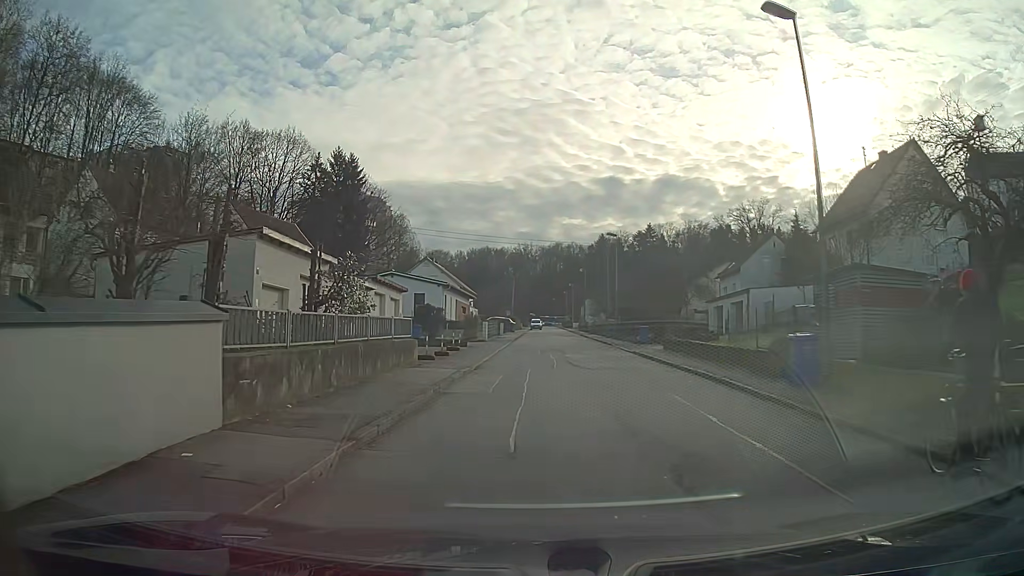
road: residential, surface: asphalt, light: Day
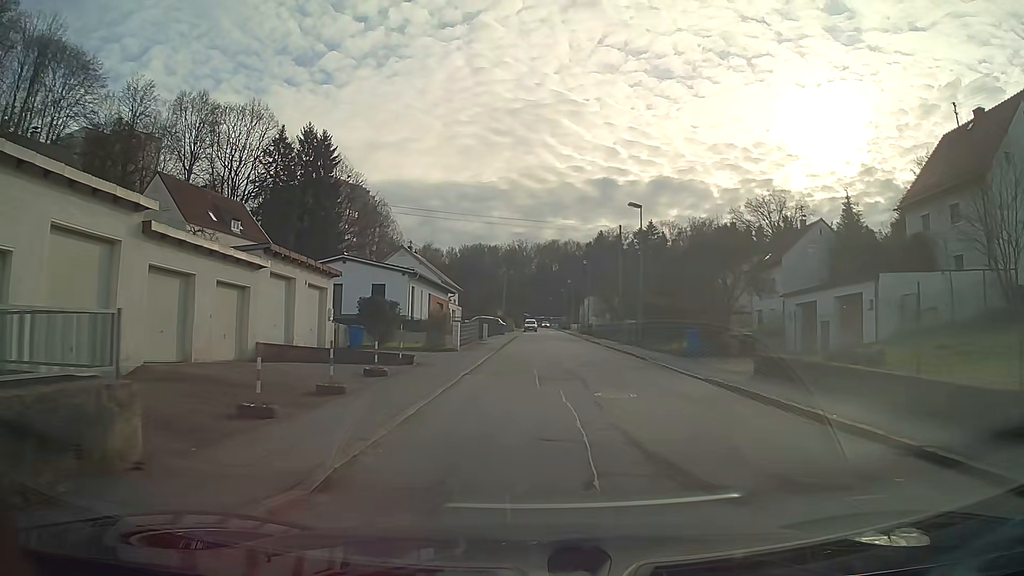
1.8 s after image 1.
(+0.1, +13.8) m; +1°
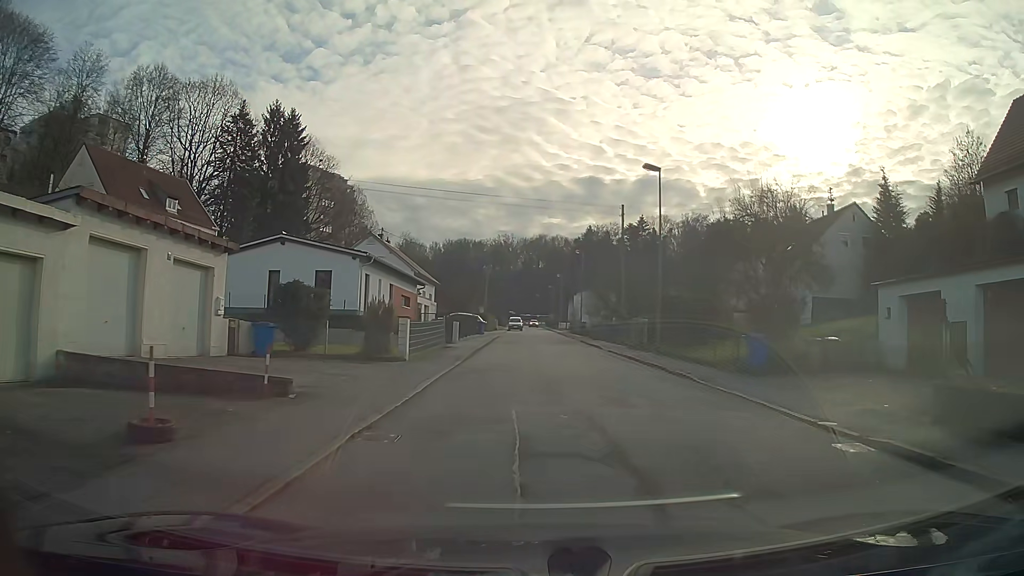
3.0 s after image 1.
(+0.1, +9.3) m; +2°
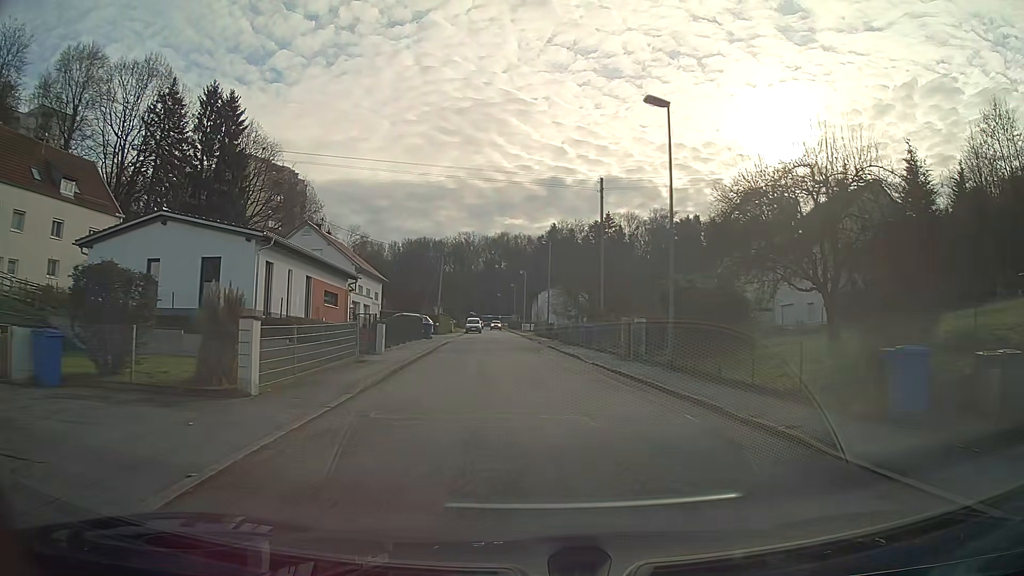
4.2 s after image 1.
(+0.3, +9.3) m; +3°
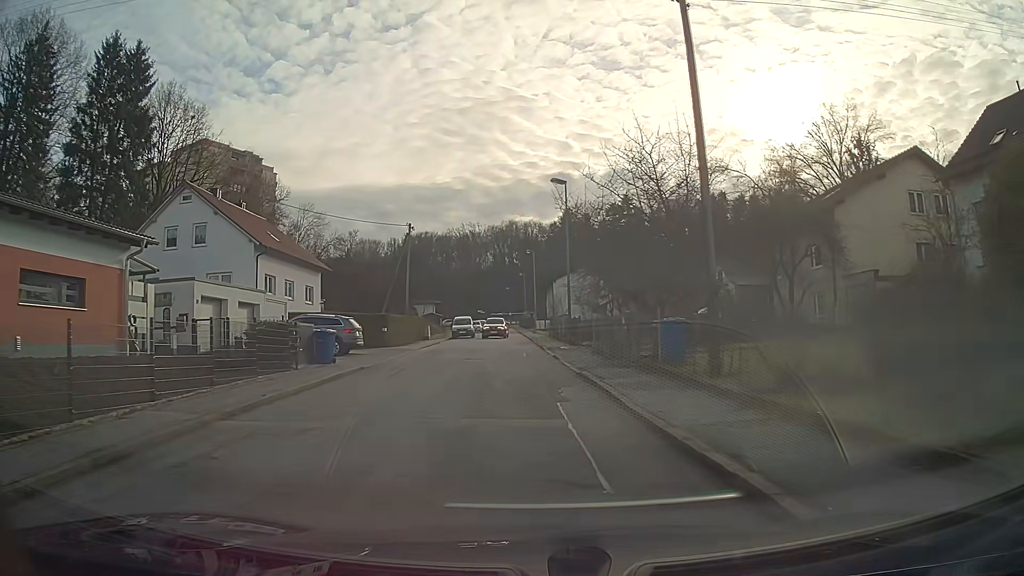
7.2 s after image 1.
(0.0, +23.1) m; -2°
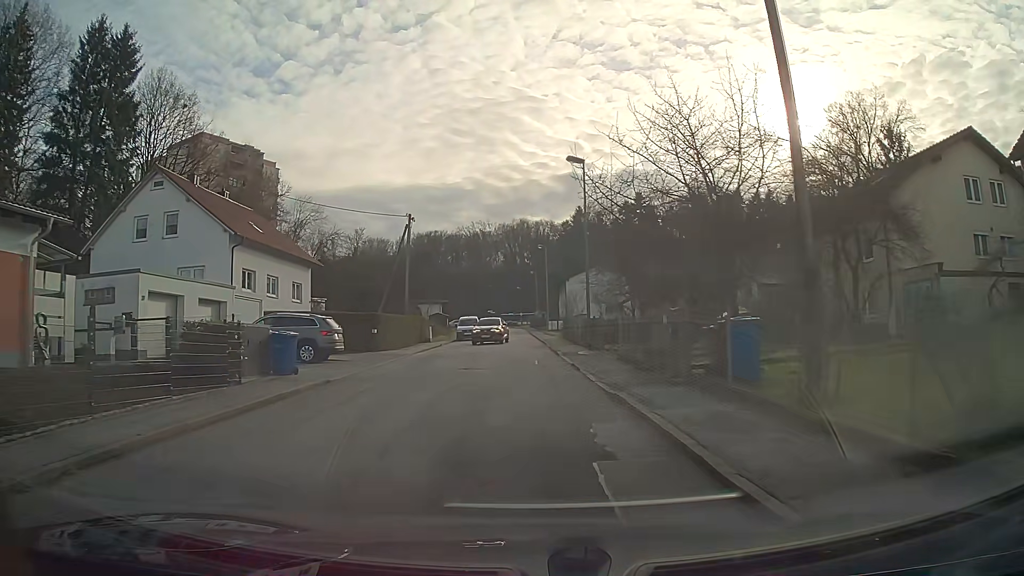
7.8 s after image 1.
(0.0, +4.6) m; -1°
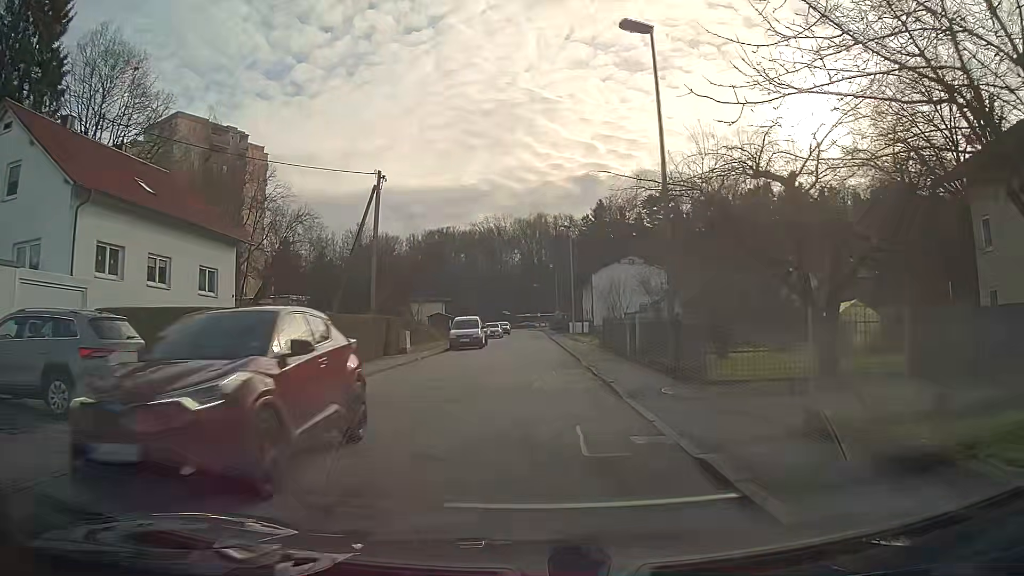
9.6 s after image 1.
(-0.2, +13.9) m; -1°
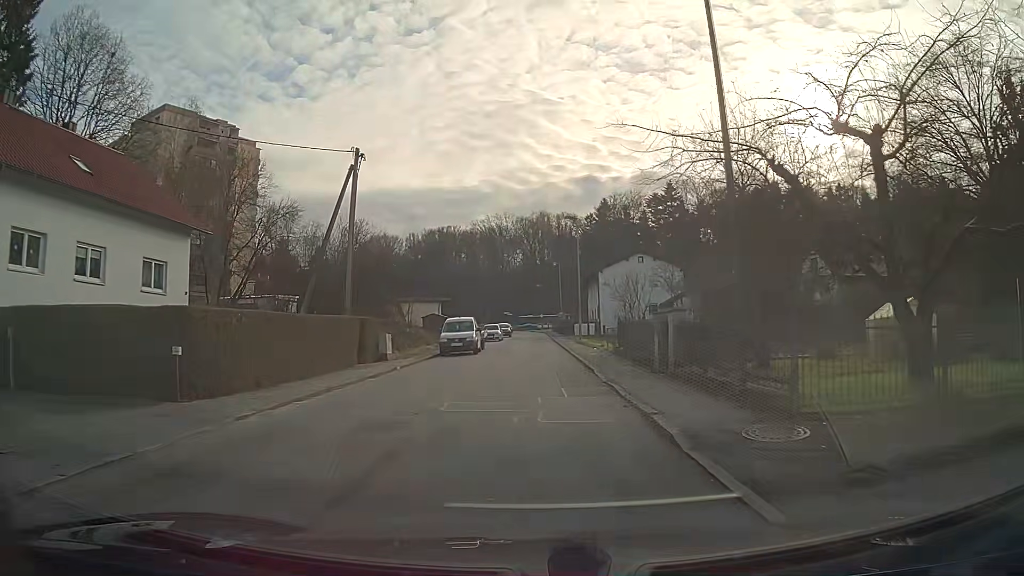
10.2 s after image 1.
(0.0, +4.6) m; 0°
